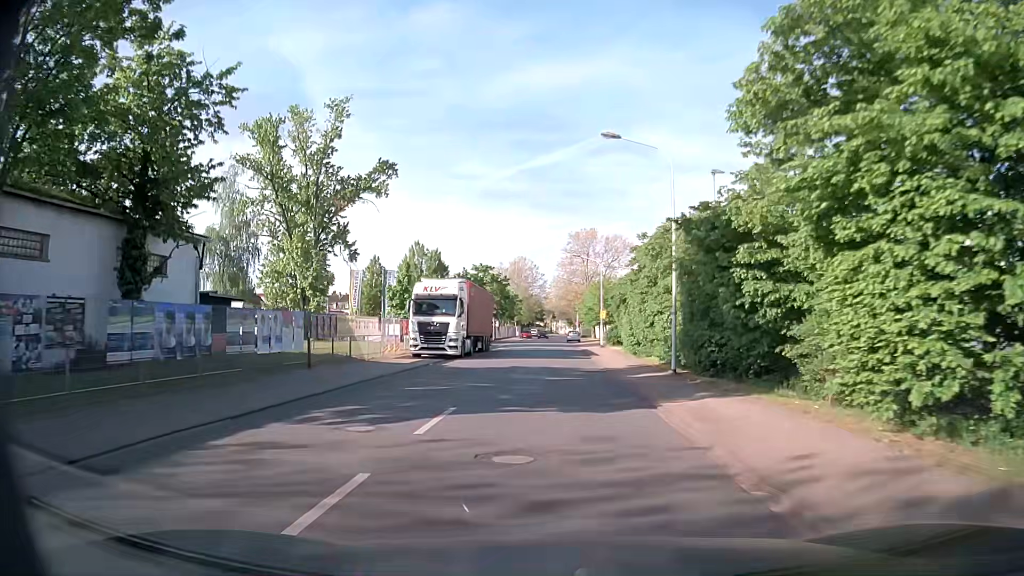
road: tertiary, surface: asphalt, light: Day
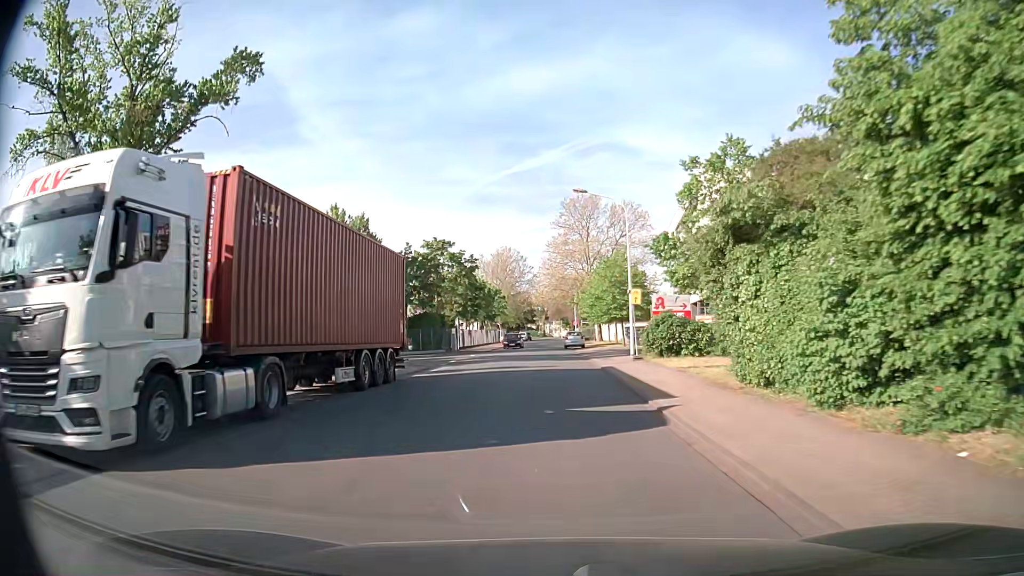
(-0.2, +26.1) m; -1°
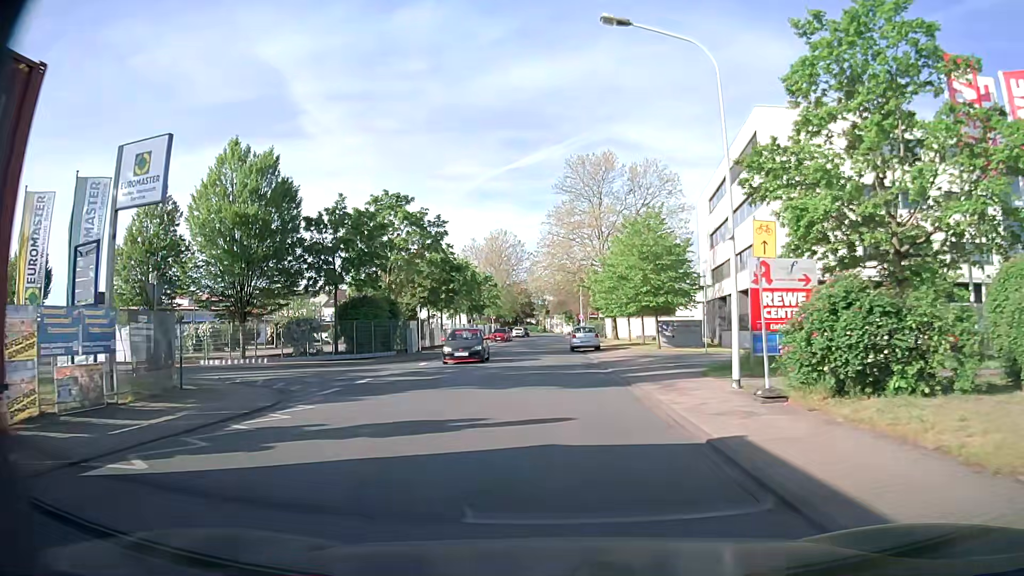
(+0.1, +16.9) m; +1°
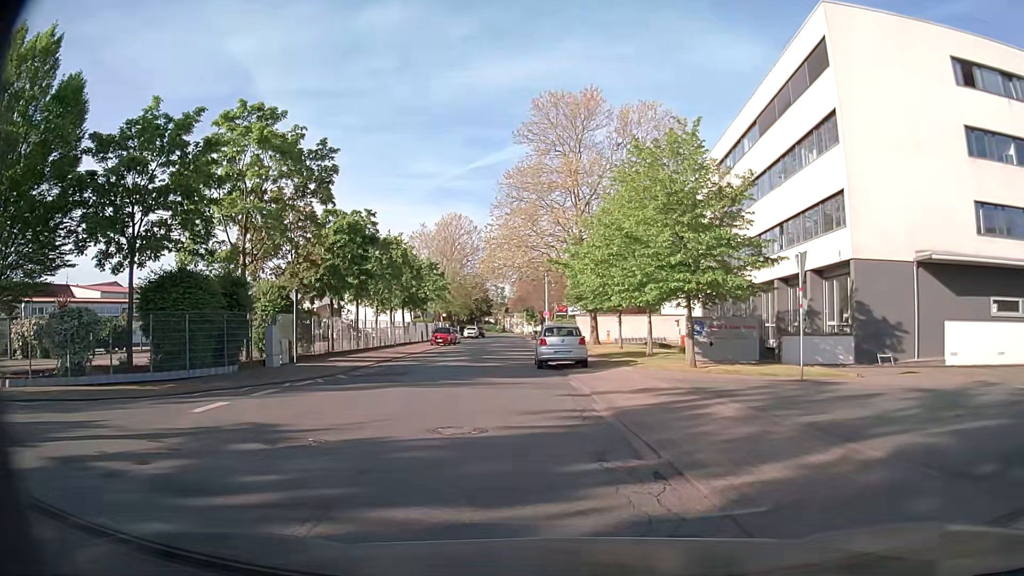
(0.0, +15.4) m; +2°
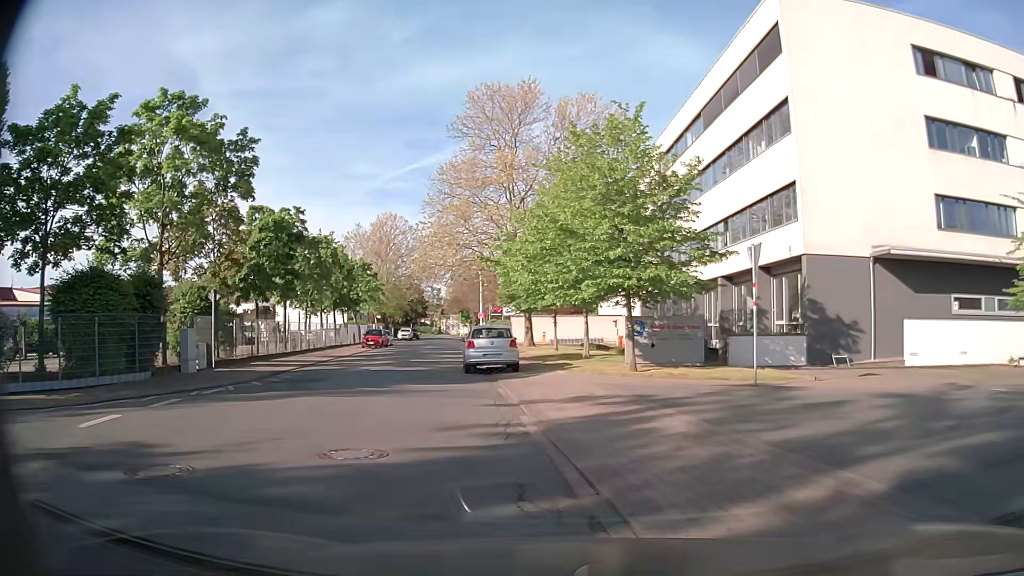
(+0.1, +1.6) m; +6°
